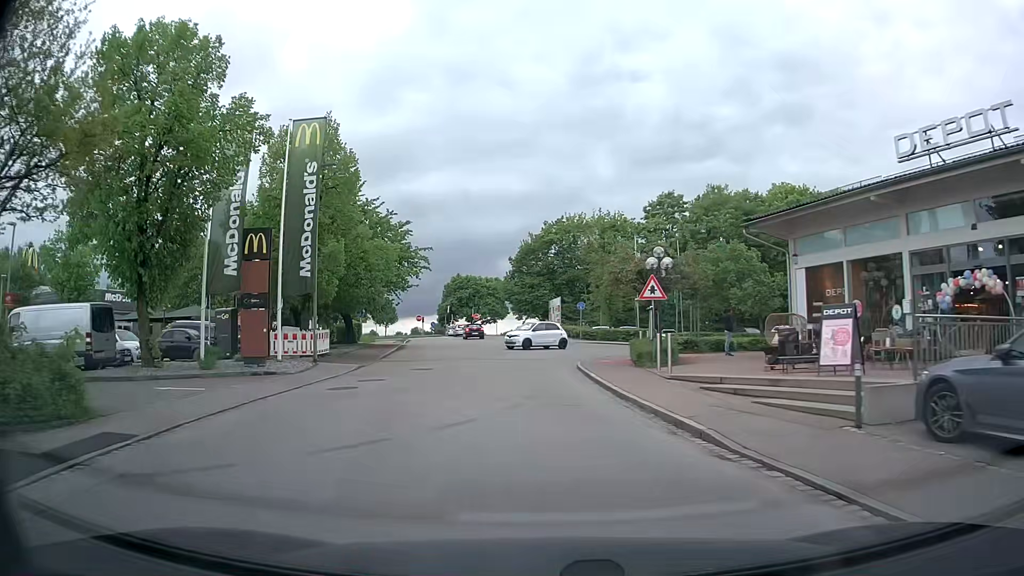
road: residential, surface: asphalt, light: Day
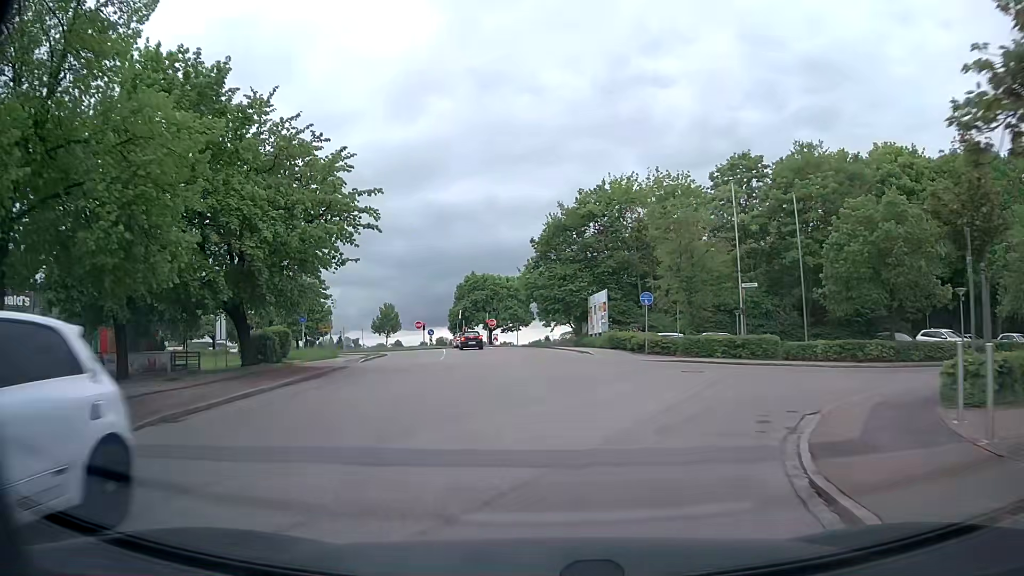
(-0.6, +20.9) m; -3°
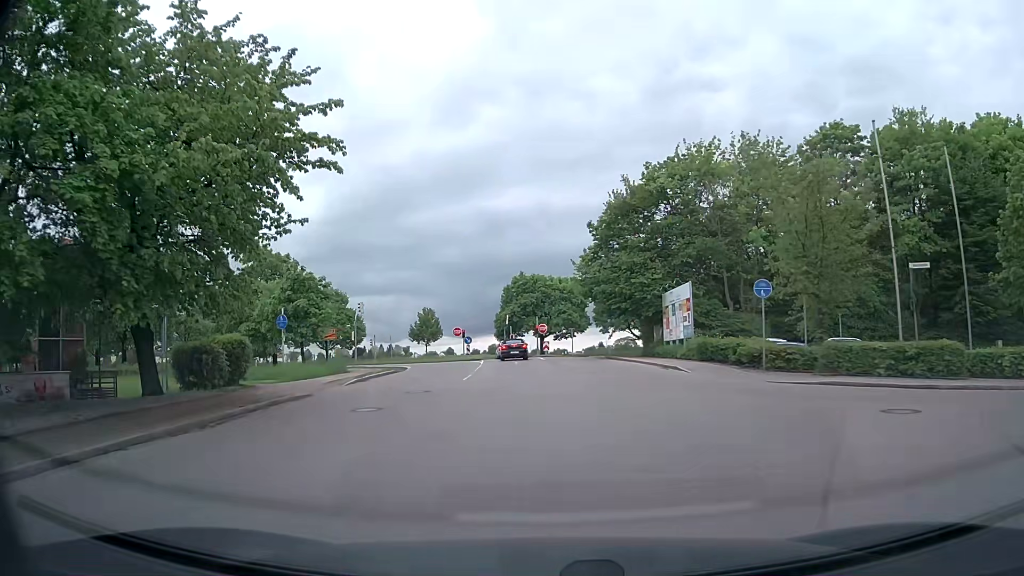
(-0.3, +10.5) m; -4°
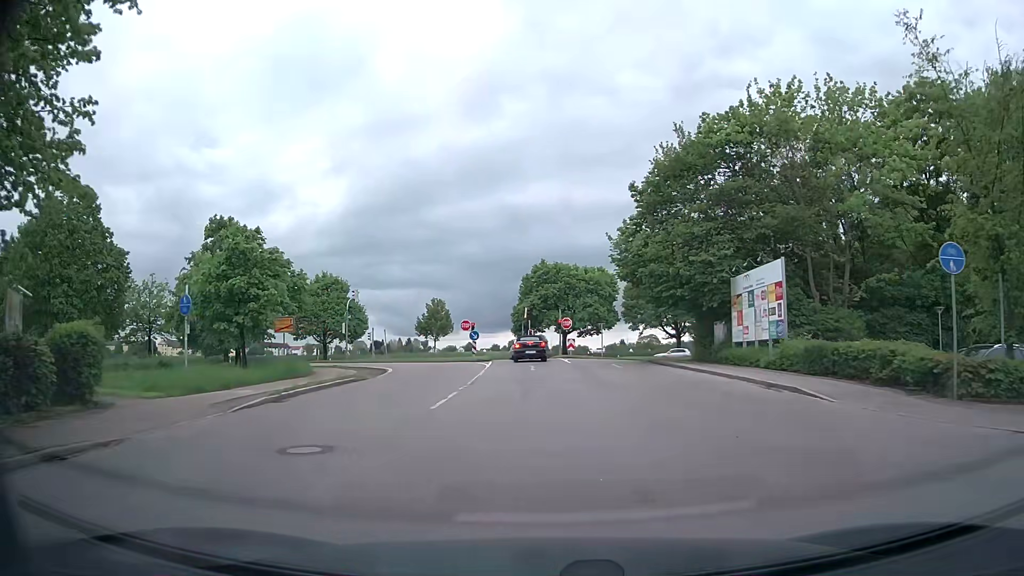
(-0.1, +9.9) m; -2°
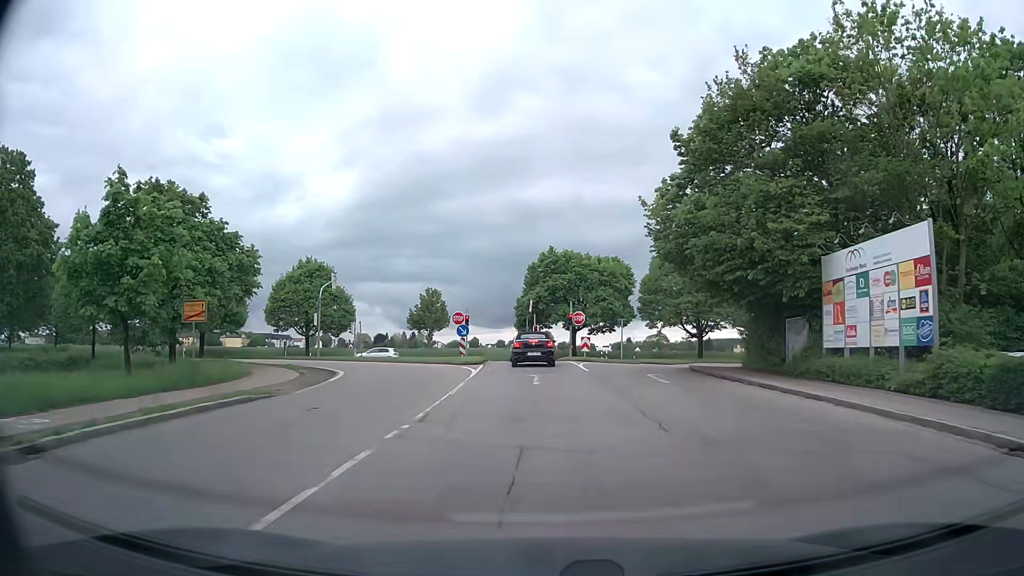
(-0.1, +8.7) m; 0°
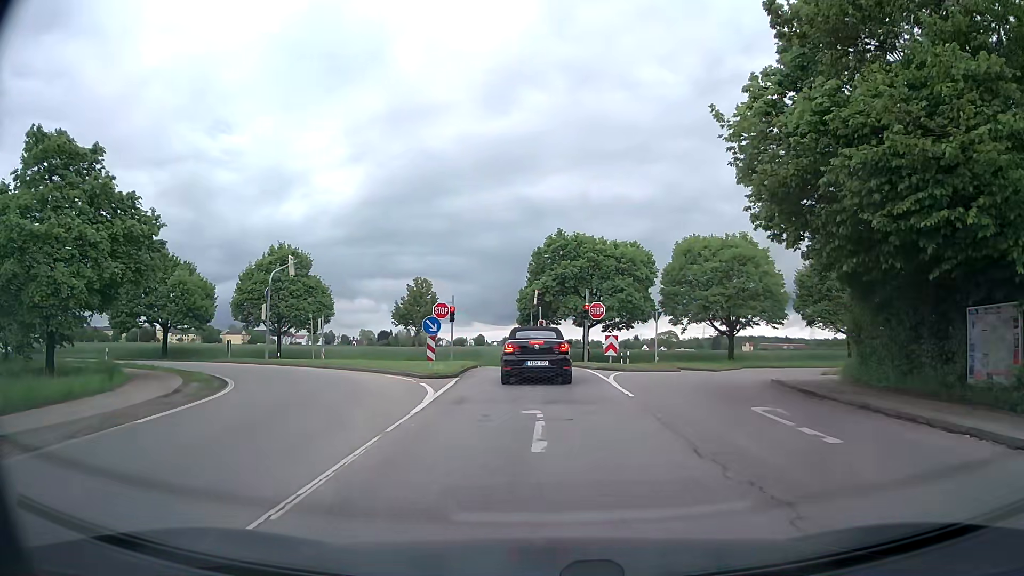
(-0.2, +10.3) m; -1°
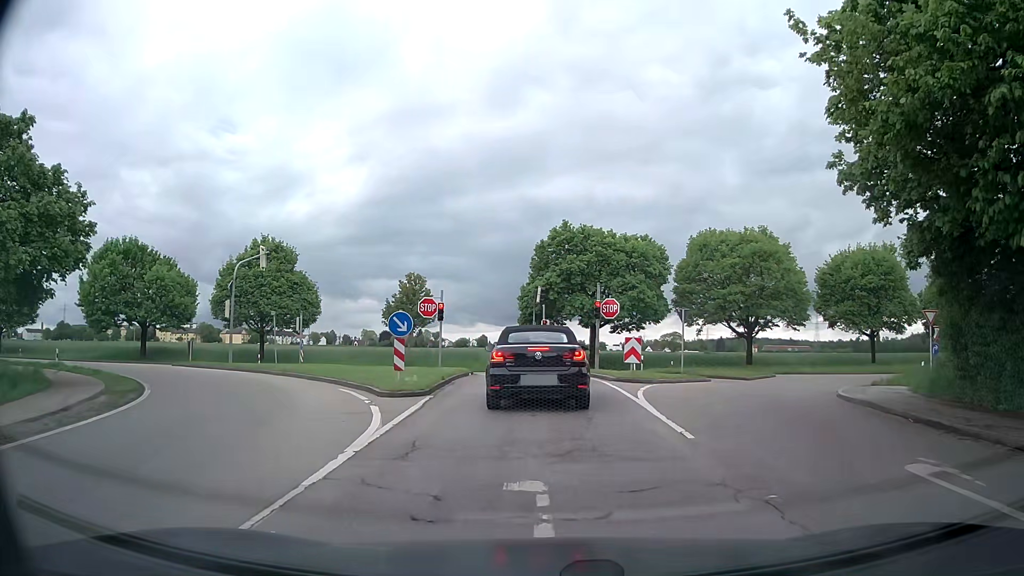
(0.0, +5.0) m; 0°
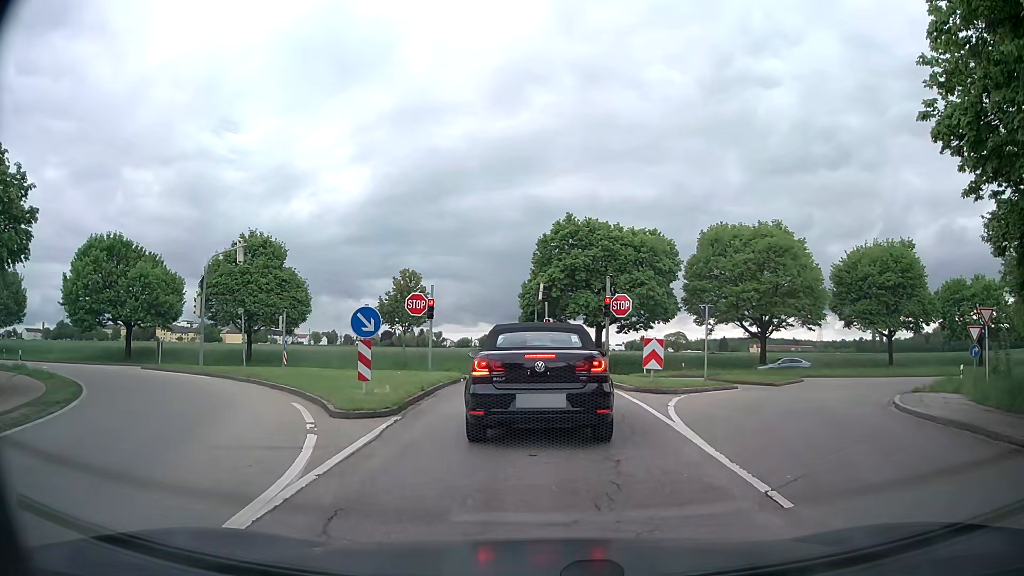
(0.0, +3.2) m; 0°
(0, +10) (0, +20) (-1, +30) (-6, +39) (-14, +44) (-23, +47) (-33, +48) (-43, +49) (-53, +50) (-63, +51) m
